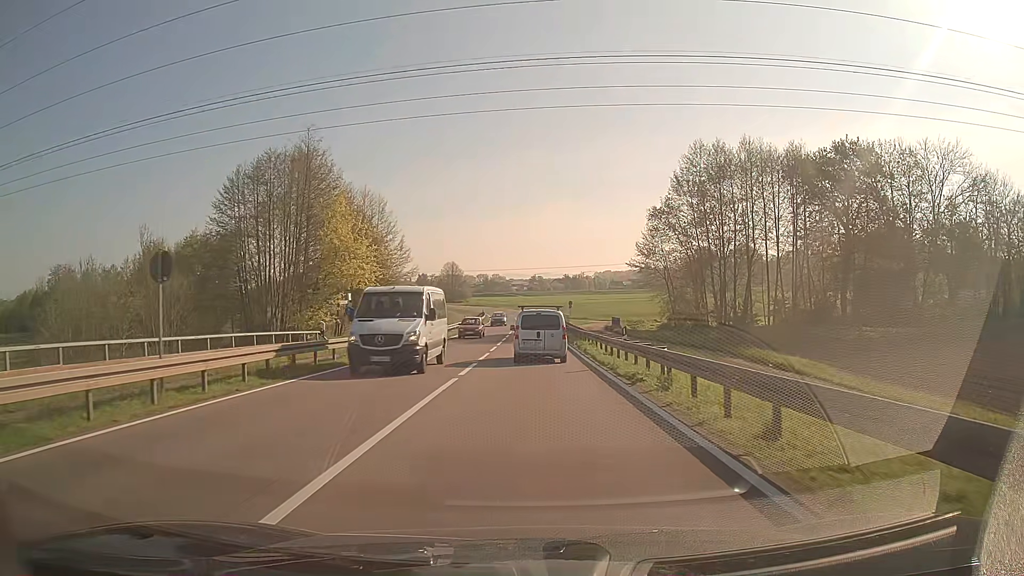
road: secondary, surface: asphalt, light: Day
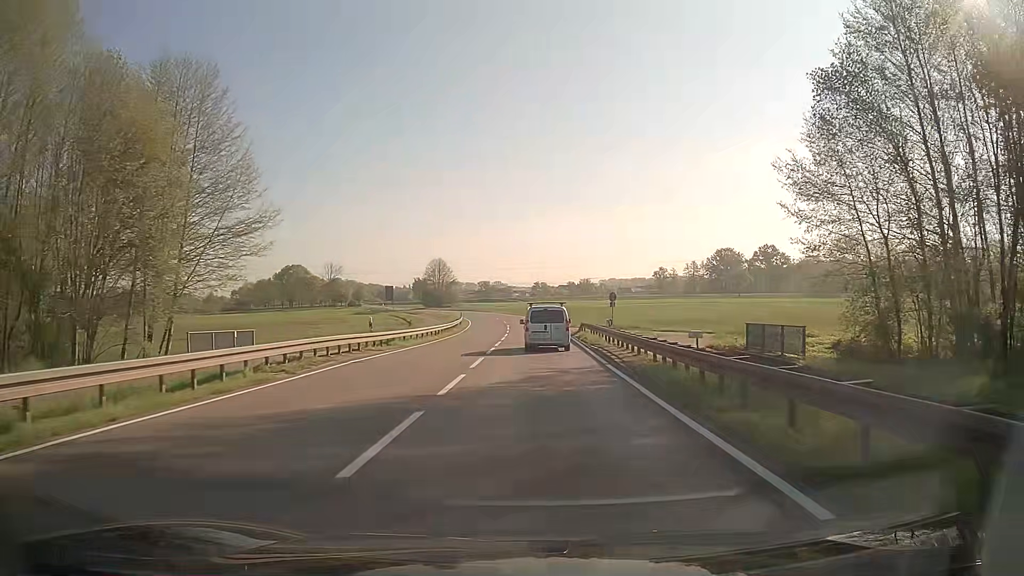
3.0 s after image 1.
(-0.2, +41.7) m; -1°
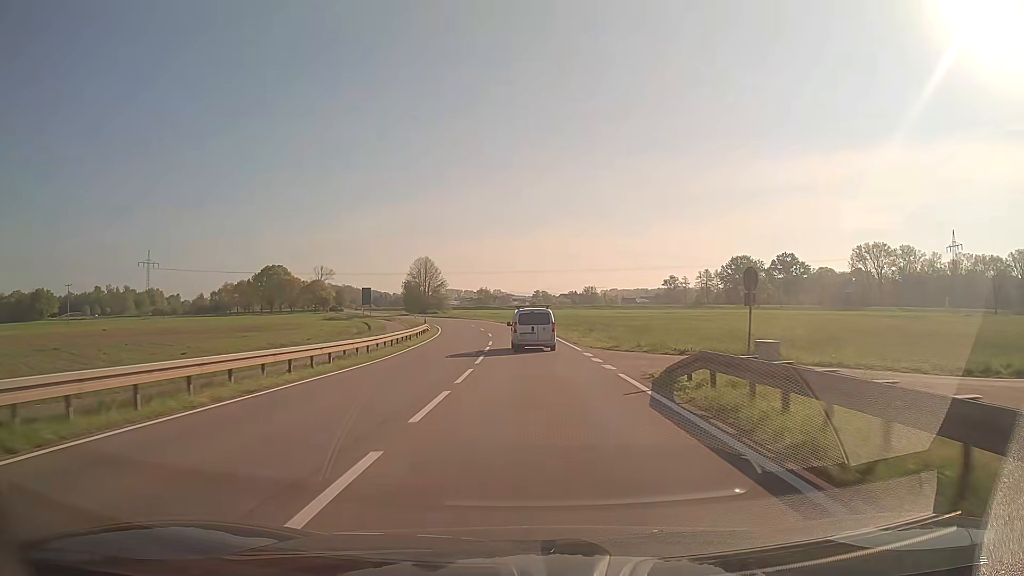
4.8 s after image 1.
(0.0, +27.2) m; 0°
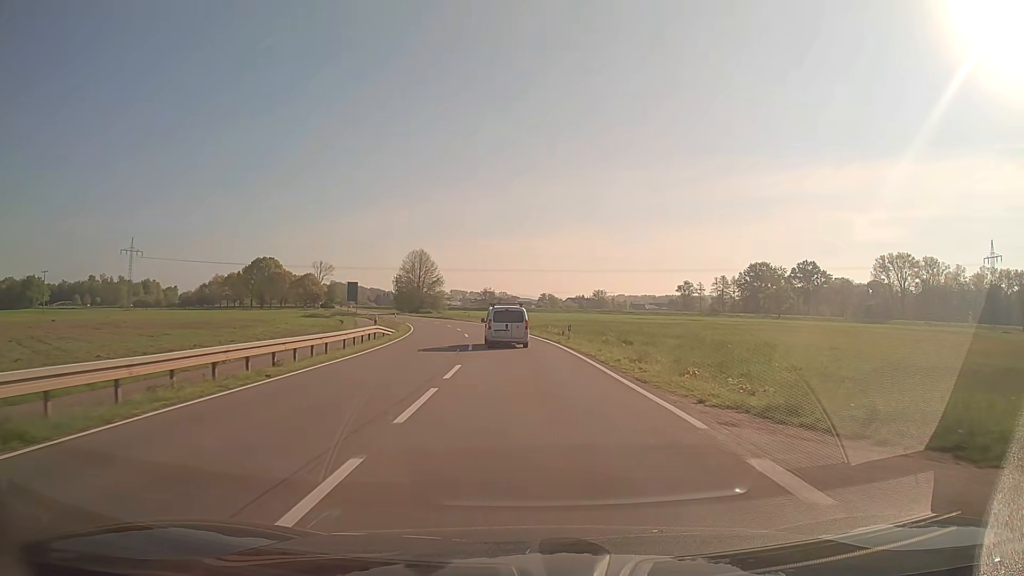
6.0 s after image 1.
(-0.1, +18.7) m; 0°
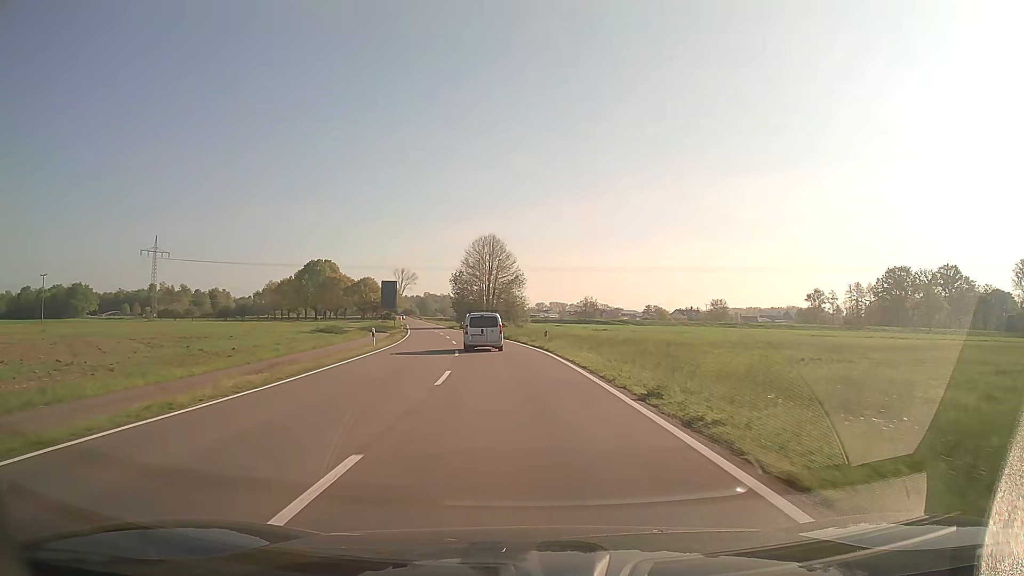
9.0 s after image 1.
(-2.8, +47.6) m; -8°
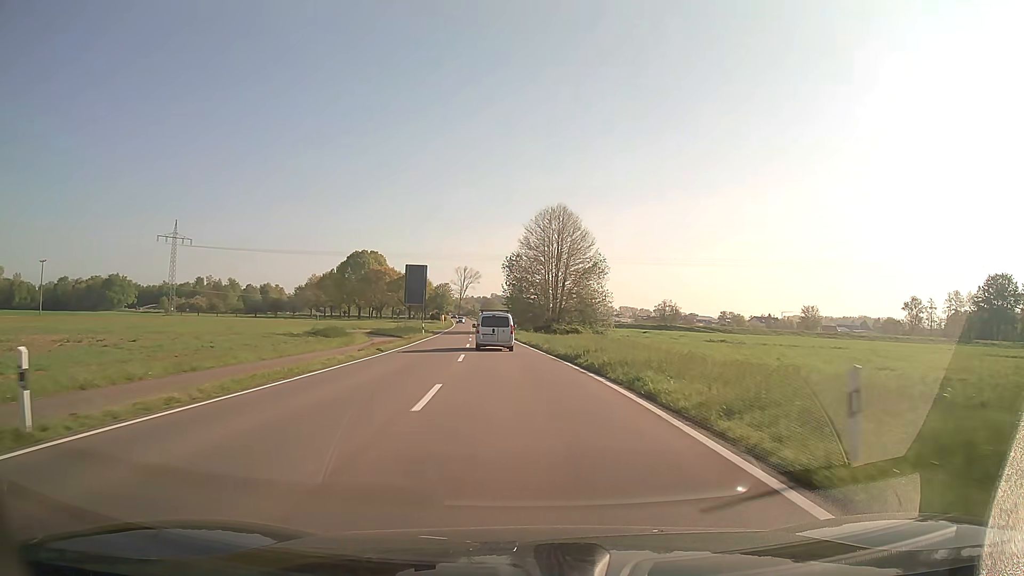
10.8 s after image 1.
(-1.6, +29.2) m; -6°
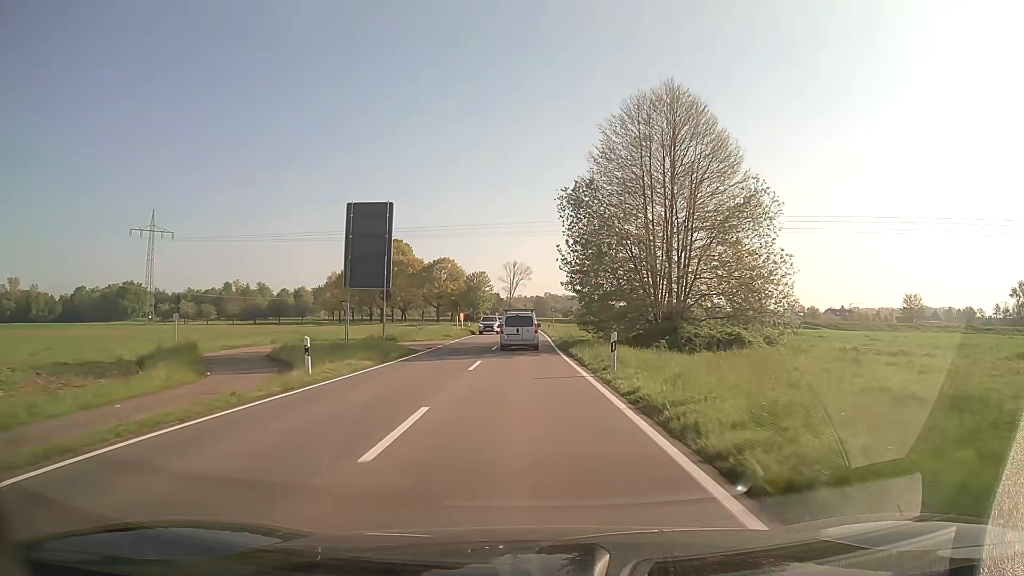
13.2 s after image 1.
(-1.8, +39.7) m; -5°
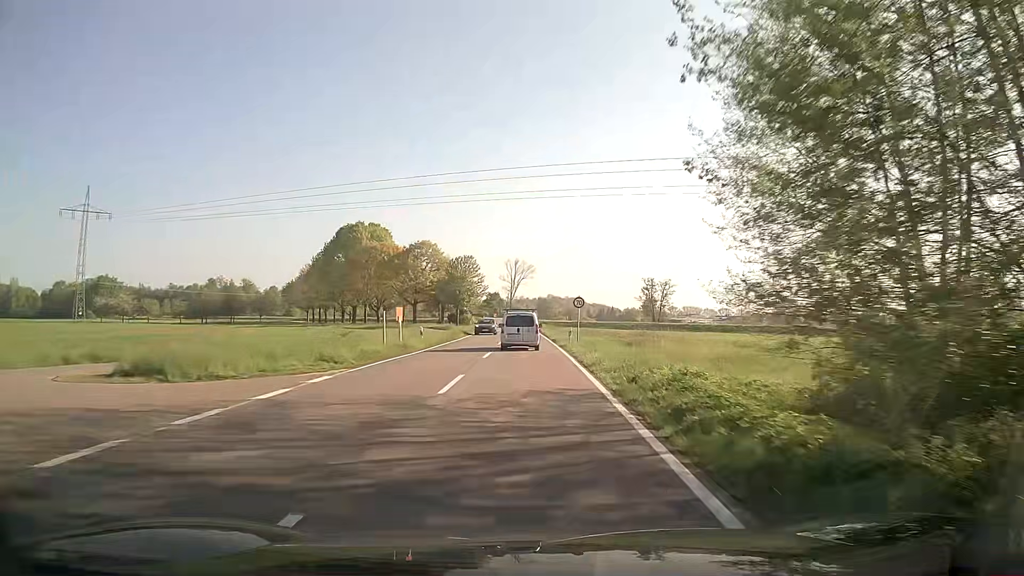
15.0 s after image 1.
(-0.1, +30.2) m; 0°
(0, +10) (0, +20) (0, +30) (0, +40) (0, +50) (-1, +60) (-1, +70) (-1, +80) (-1, +90) (-2, +100) m
